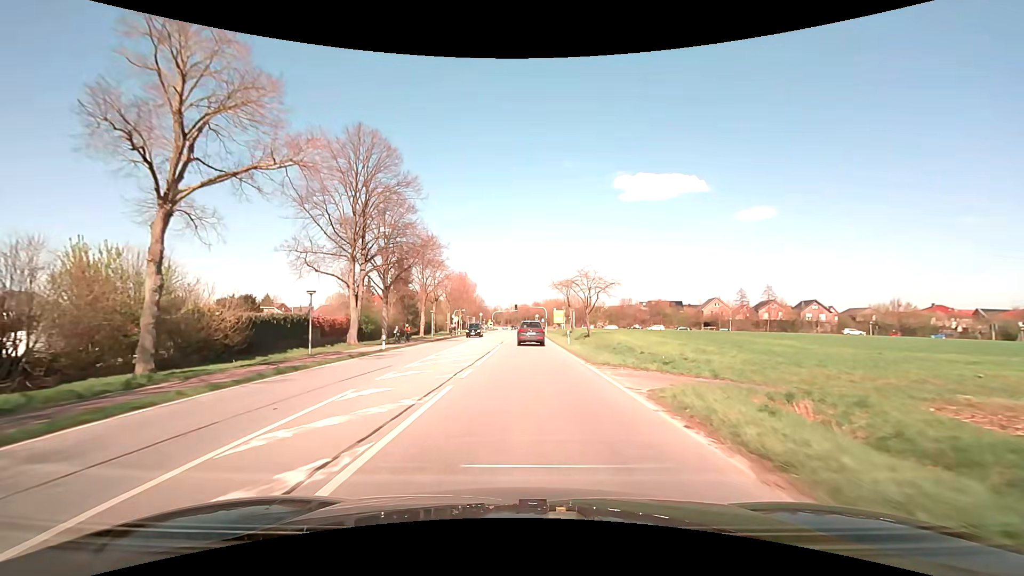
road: primary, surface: asphalt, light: Day
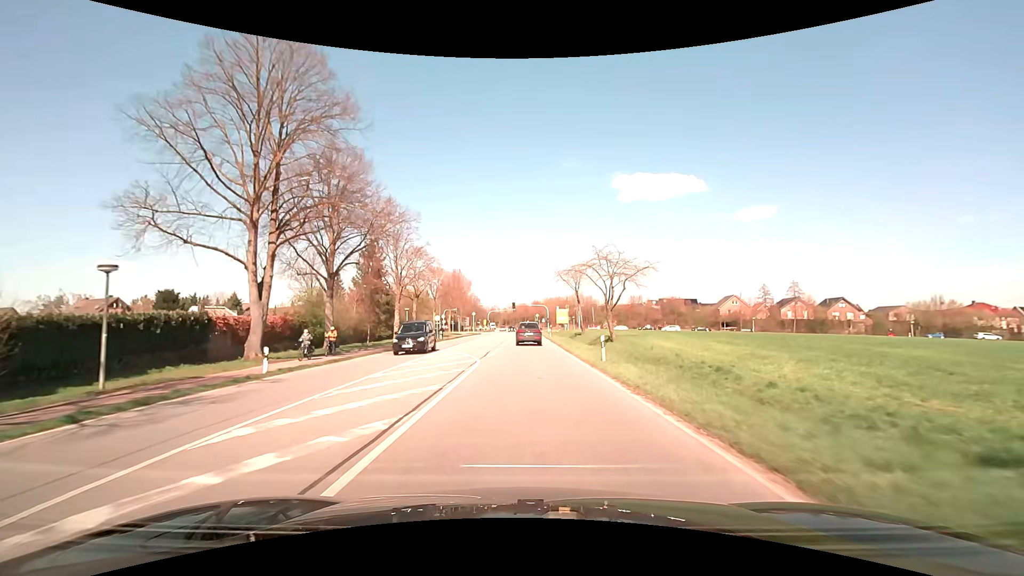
(0.0, +15.1) m; 0°
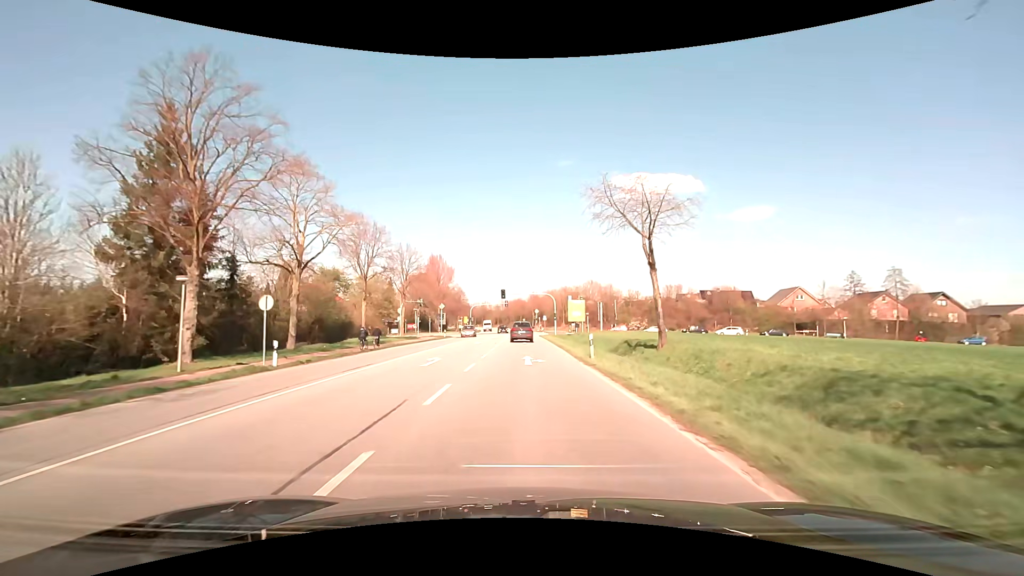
(+0.2, +37.9) m; +1°
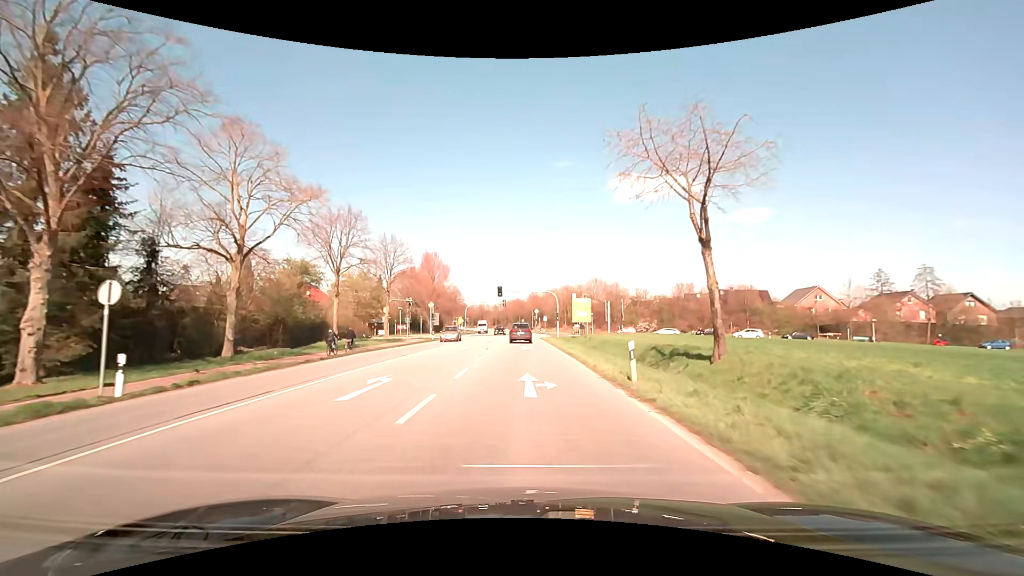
(0.0, +7.6) m; 0°
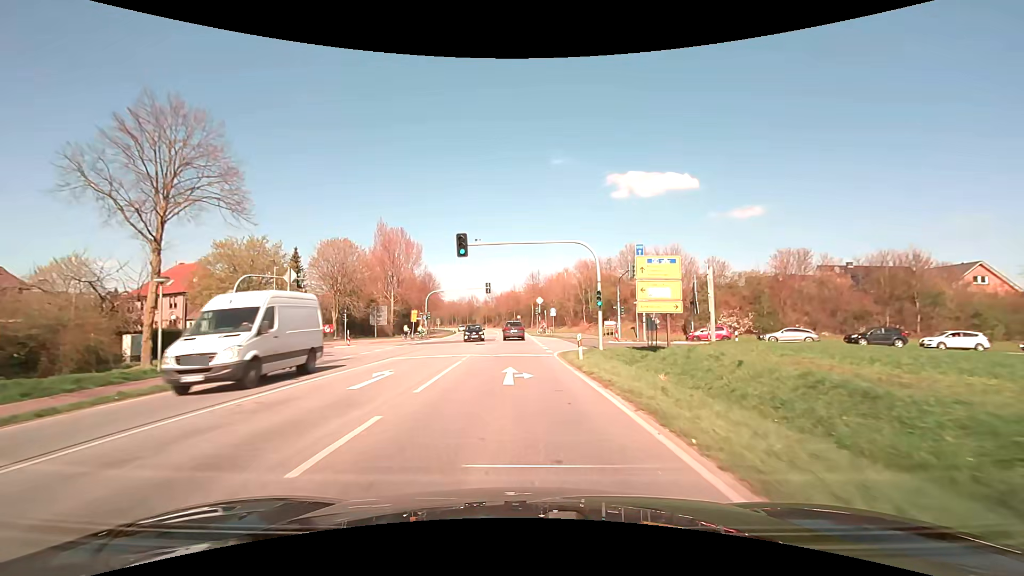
(+0.3, +38.3) m; 0°
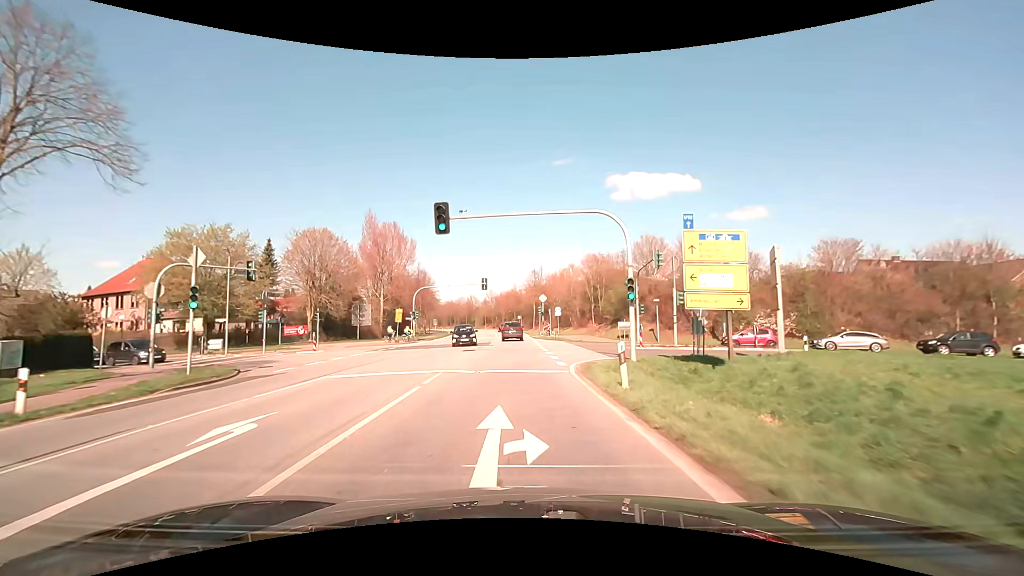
(0.0, +7.7) m; 0°
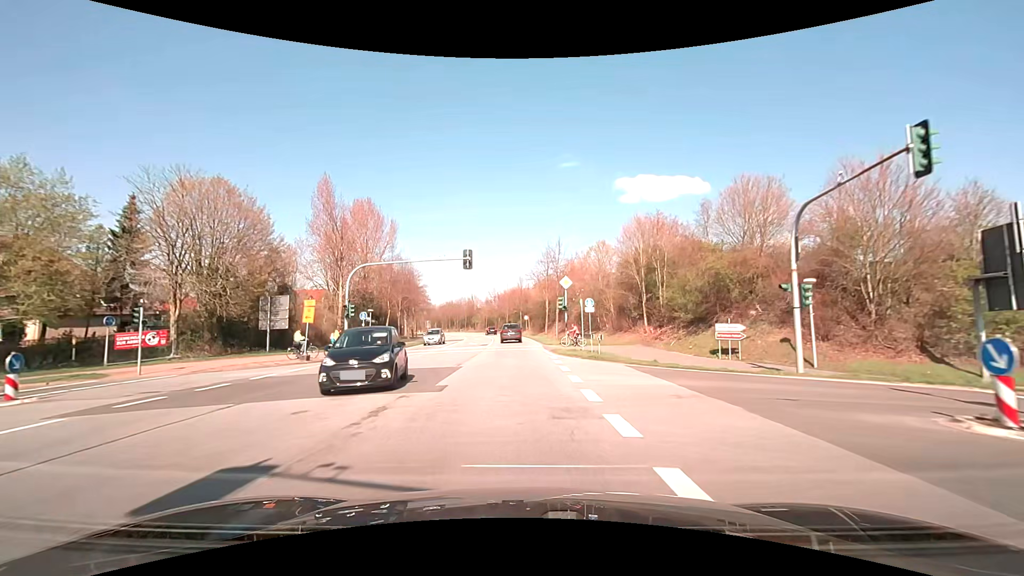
(-0.1, +23.1) m; -1°
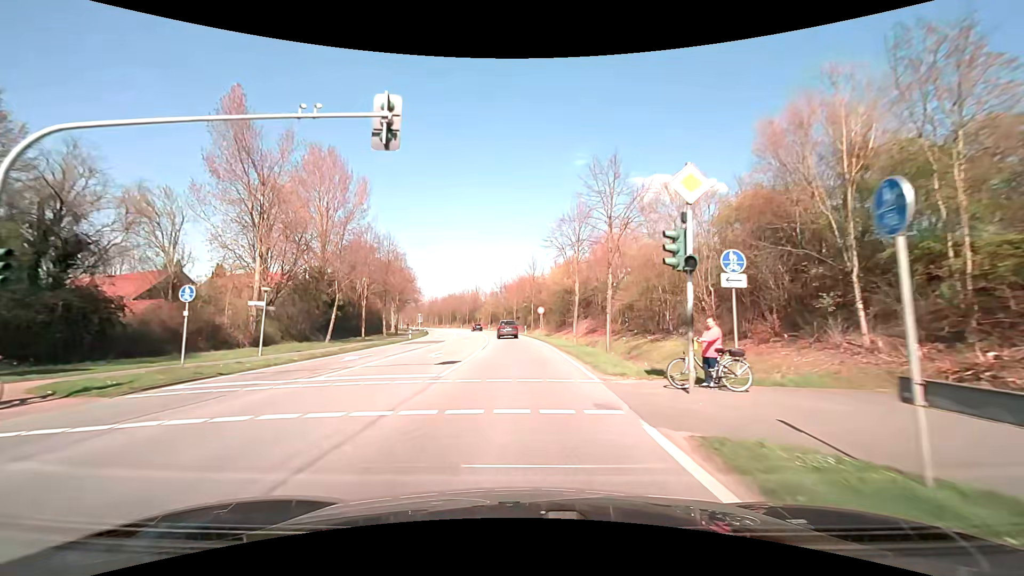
(-0.3, +23.0) m; -1°
(0, +10) (0, +20) (0, +30) (-1, +40) (-1, +50) (-2, +60) (-4, +70) (-5, +80) (-7, +90) (-9, +99) m
